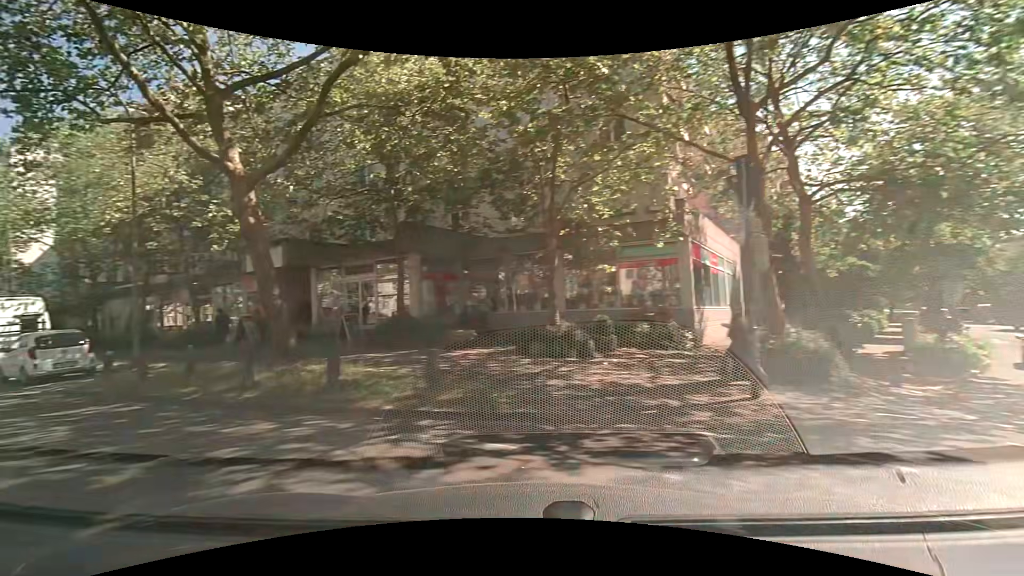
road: tertiary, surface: asphalt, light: Day
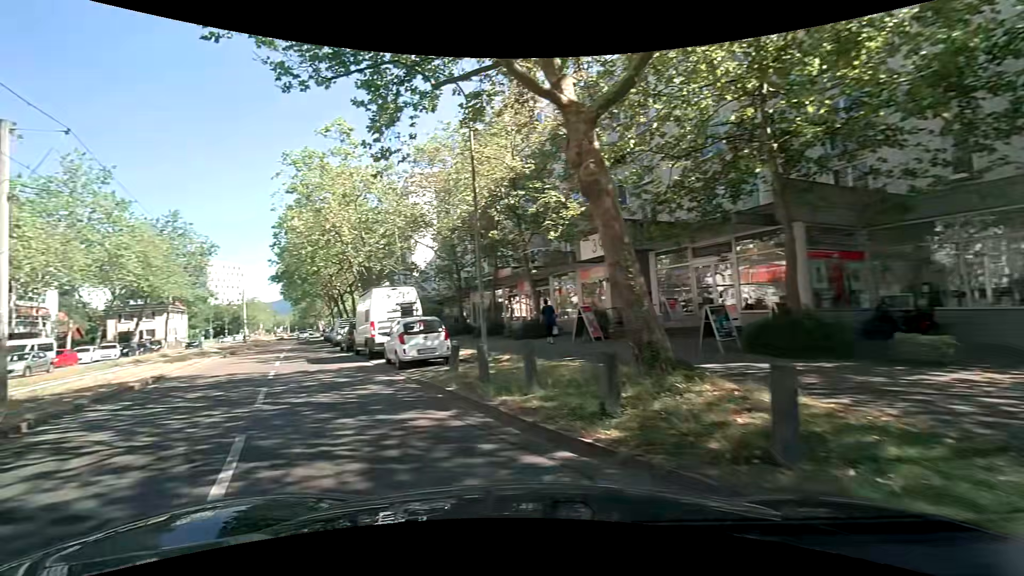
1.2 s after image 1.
(-1.4, +4.5) m; -34°
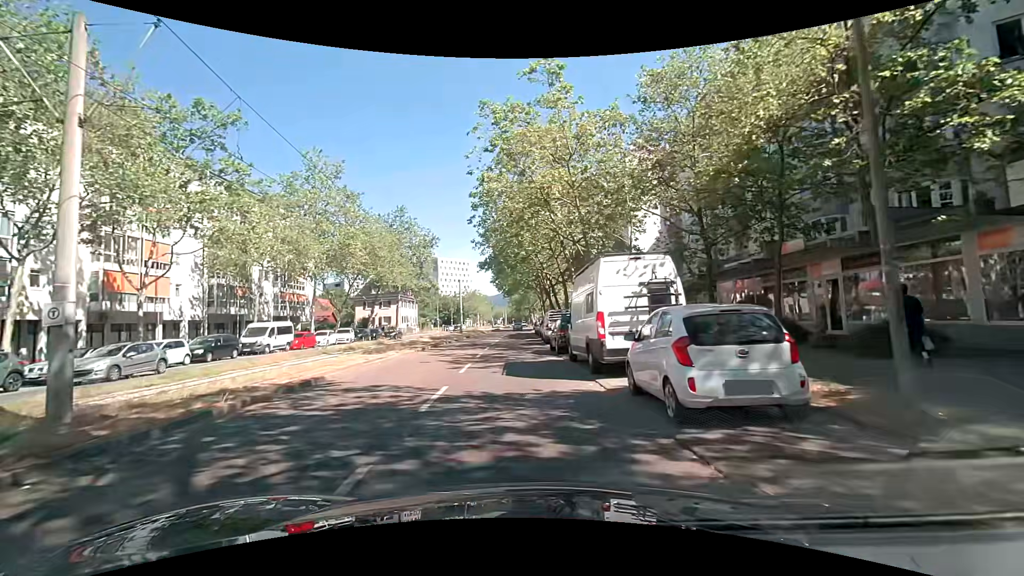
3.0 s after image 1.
(-2.0, +8.3) m; -24°
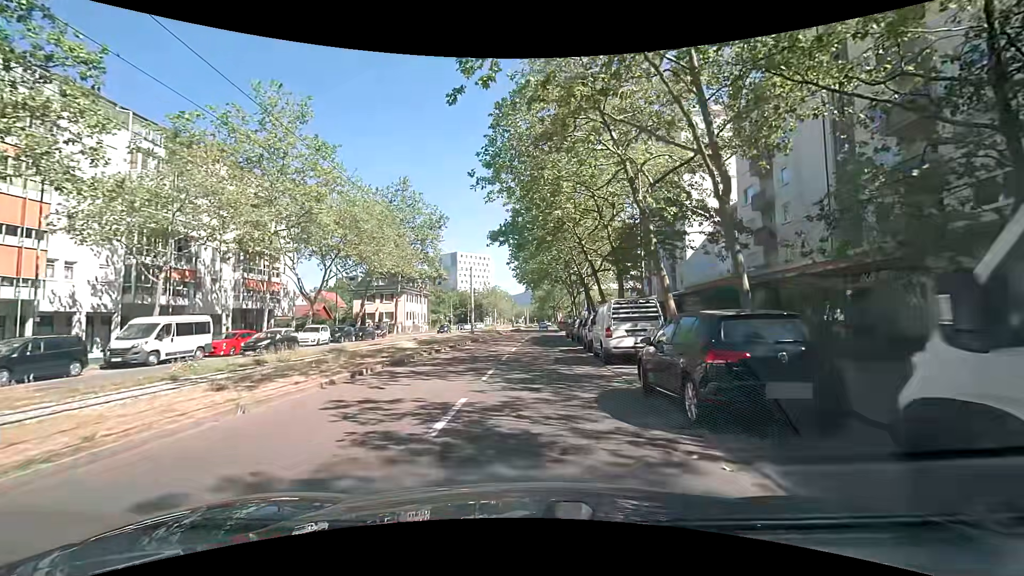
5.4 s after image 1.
(0.0, +14.1) m; -1°
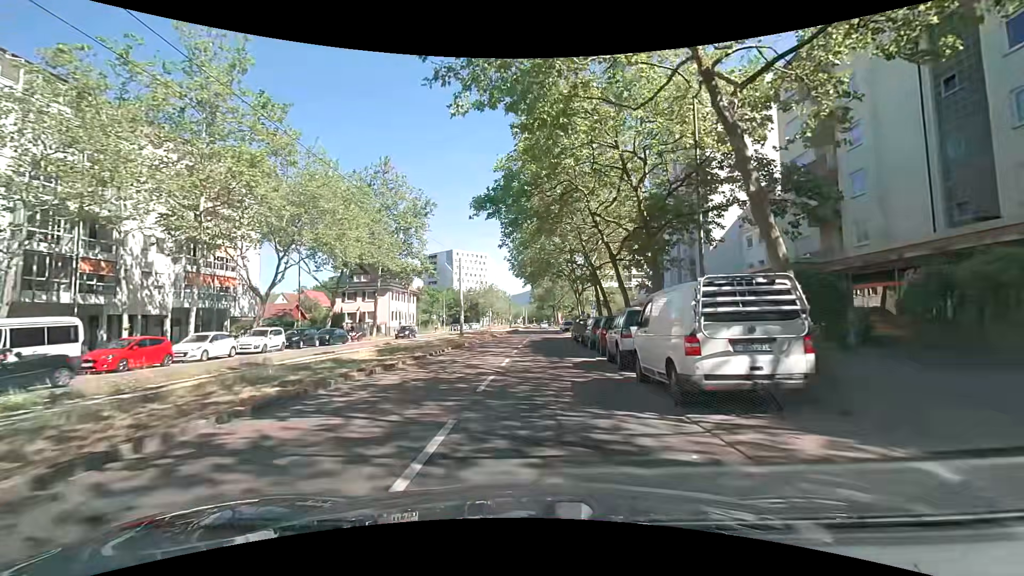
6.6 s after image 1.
(+0.1, +7.9) m; +1°
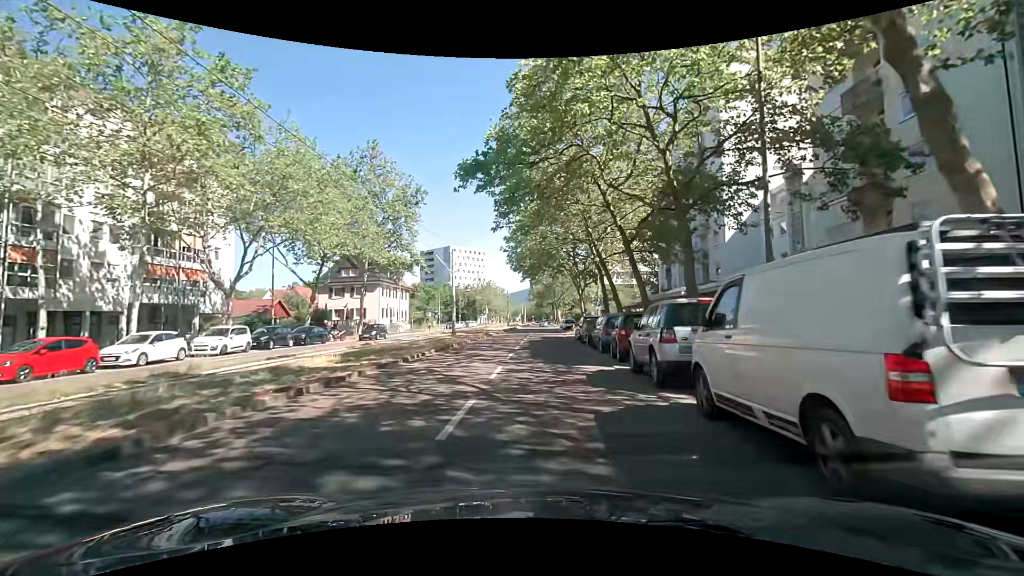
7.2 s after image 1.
(0.0, +4.2) m; +1°
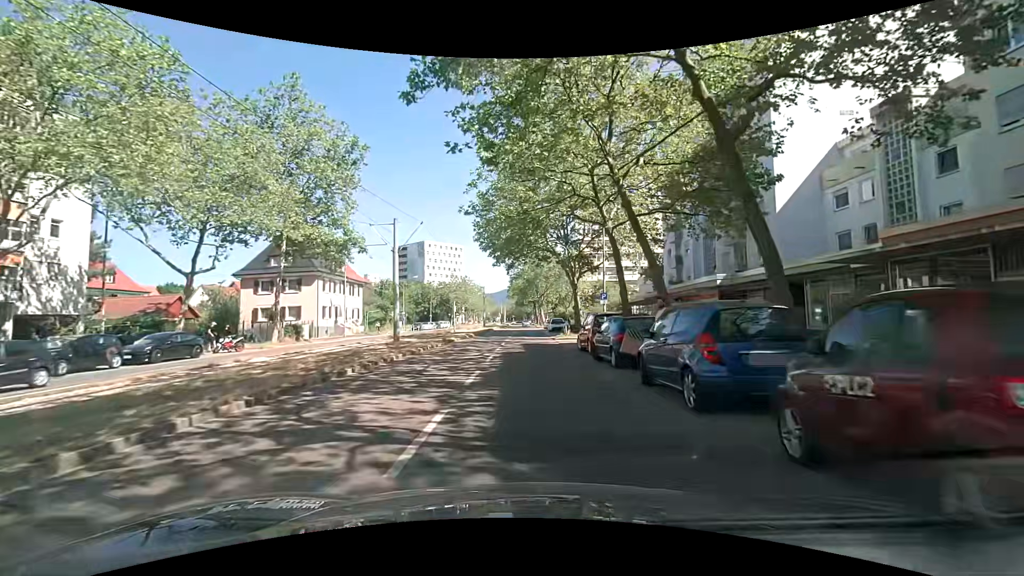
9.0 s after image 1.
(0.0, +13.0) m; 0°
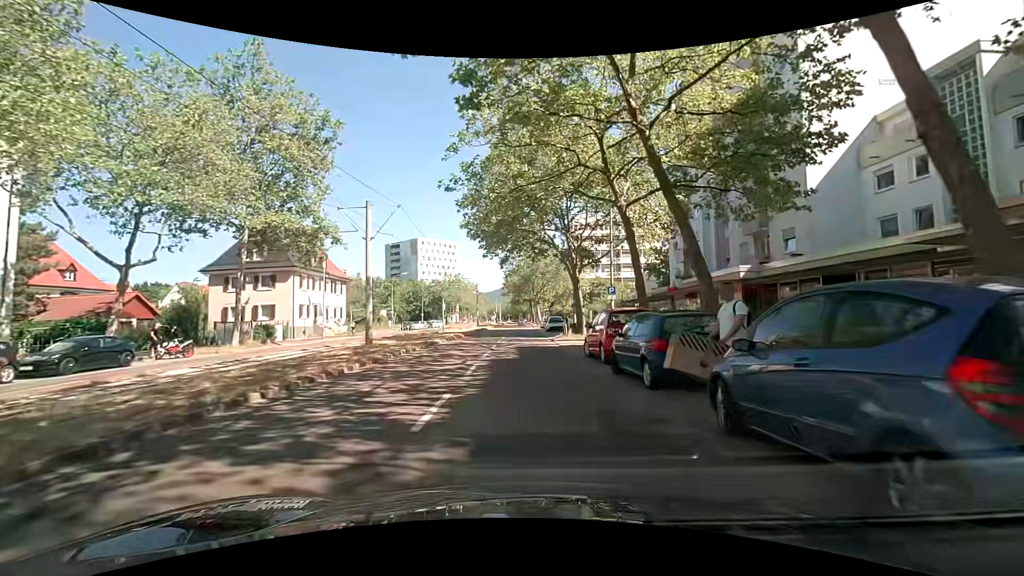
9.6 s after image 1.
(+0.1, +4.2) m; +2°
